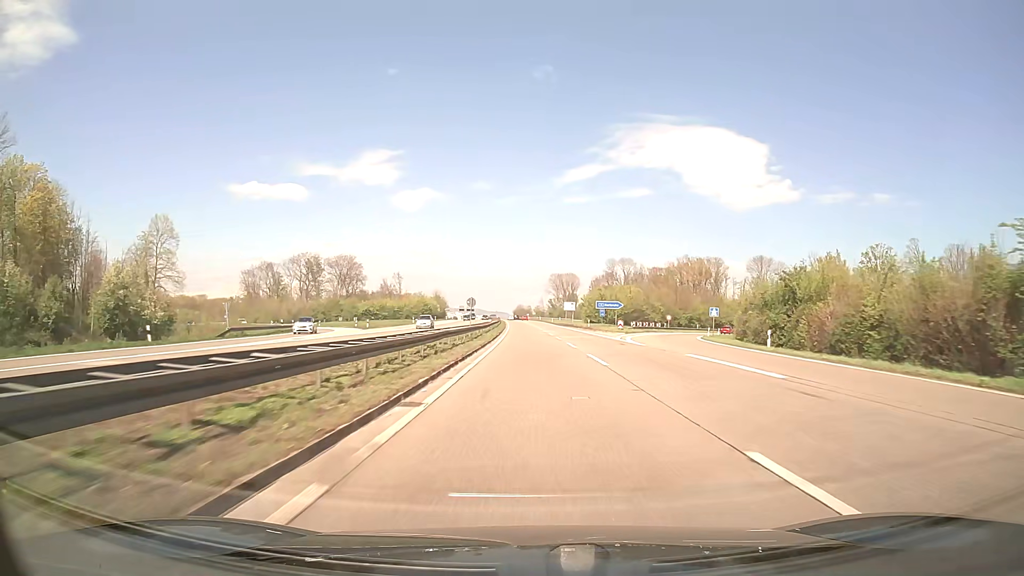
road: trunk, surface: asphalt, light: Day
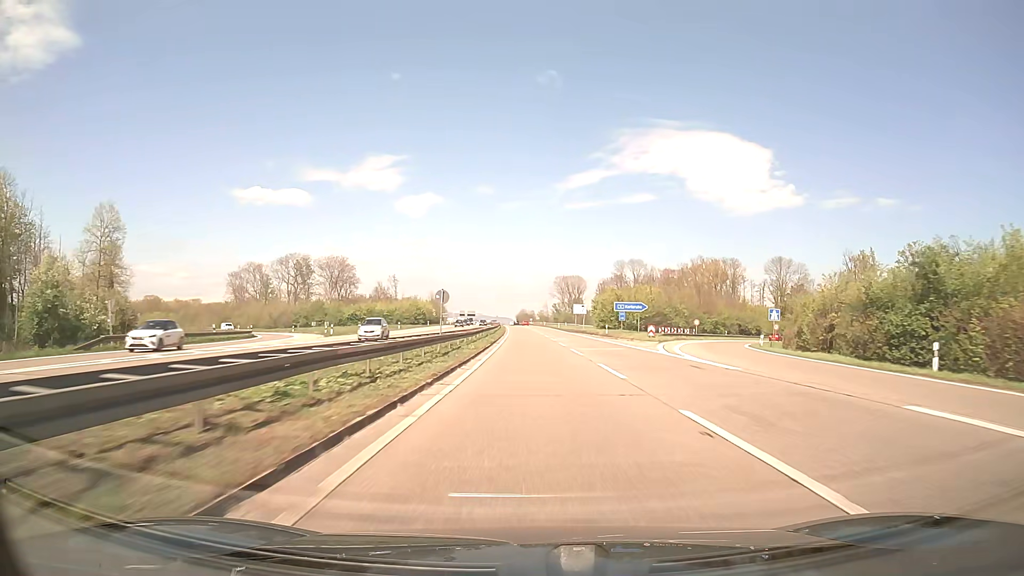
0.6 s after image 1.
(0.0, +15.9) m; 0°
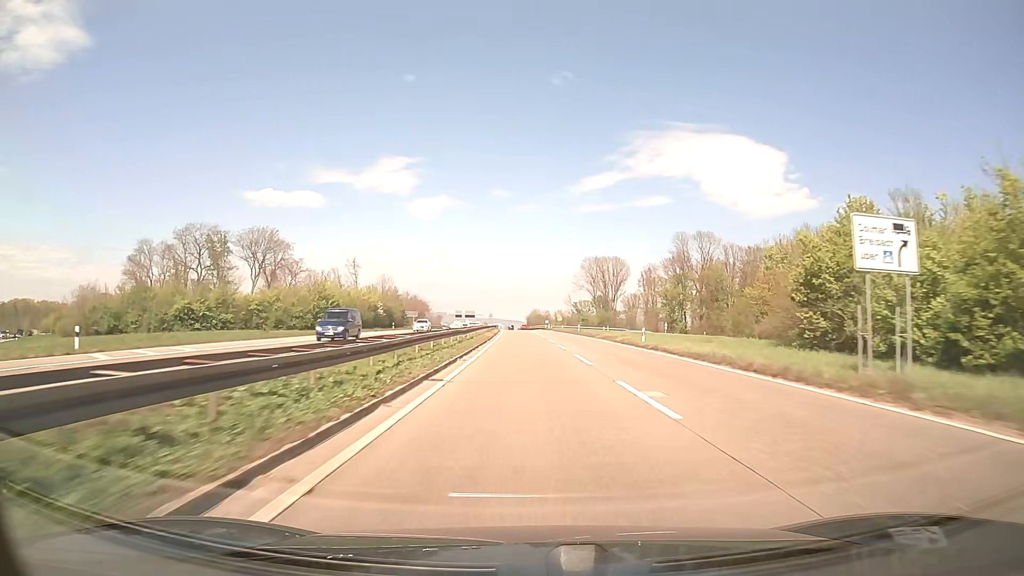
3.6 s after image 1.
(-0.8, +79.6) m; -1°
